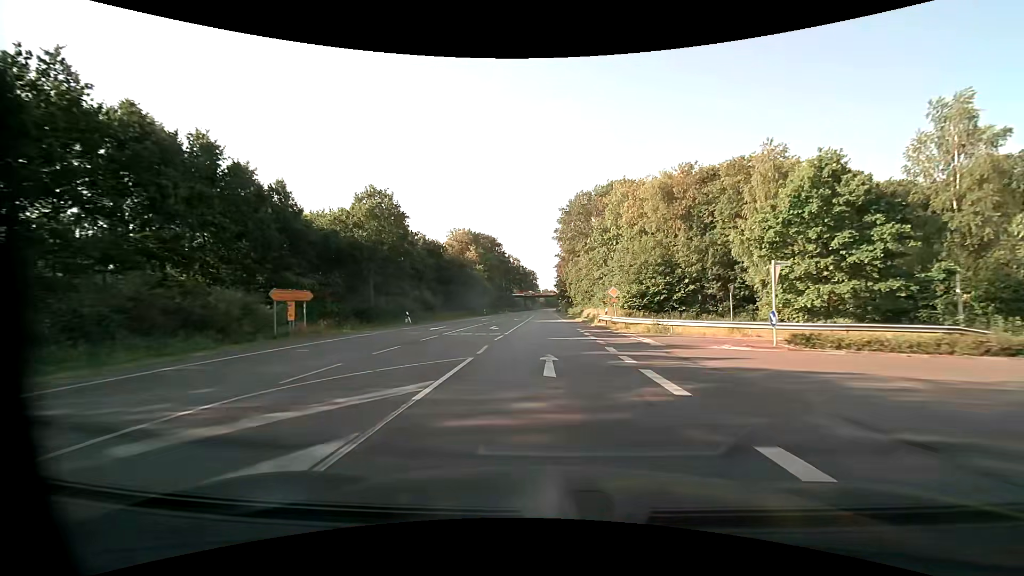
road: primary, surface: asphalt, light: Day
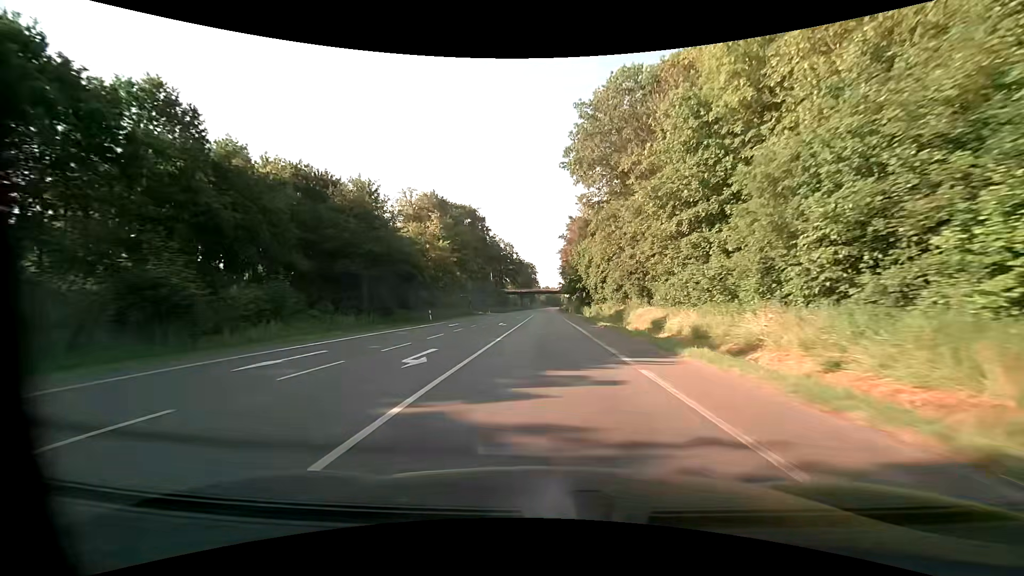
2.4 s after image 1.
(0.0, +45.1) m; 0°
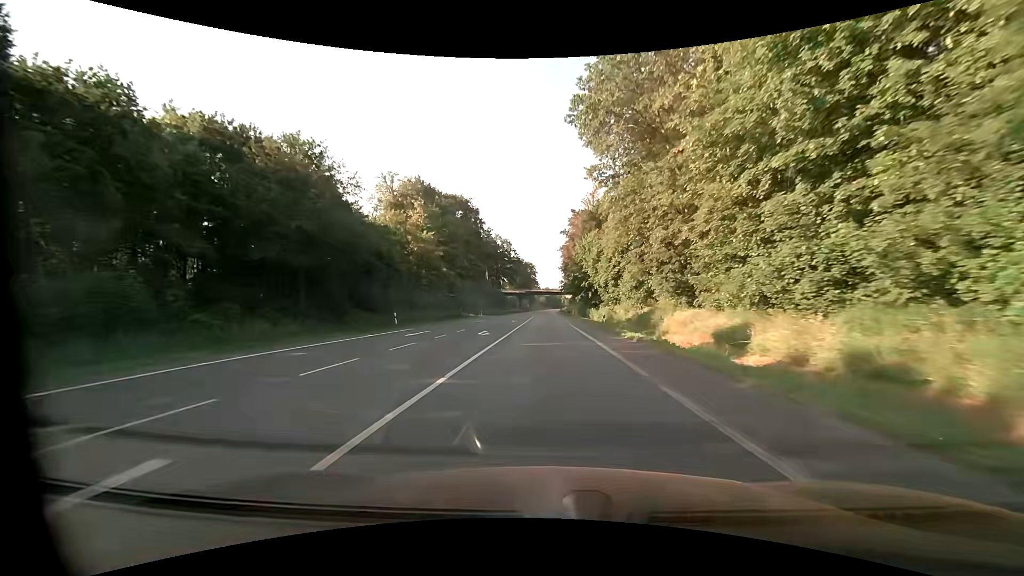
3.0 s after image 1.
(0.0, +11.3) m; 0°
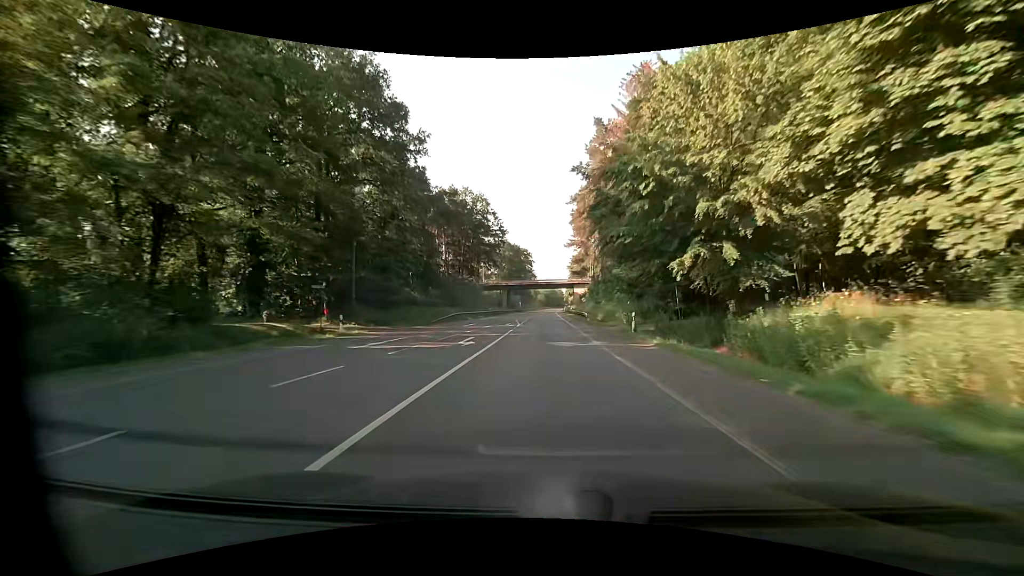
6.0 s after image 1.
(0.0, +56.4) m; 0°
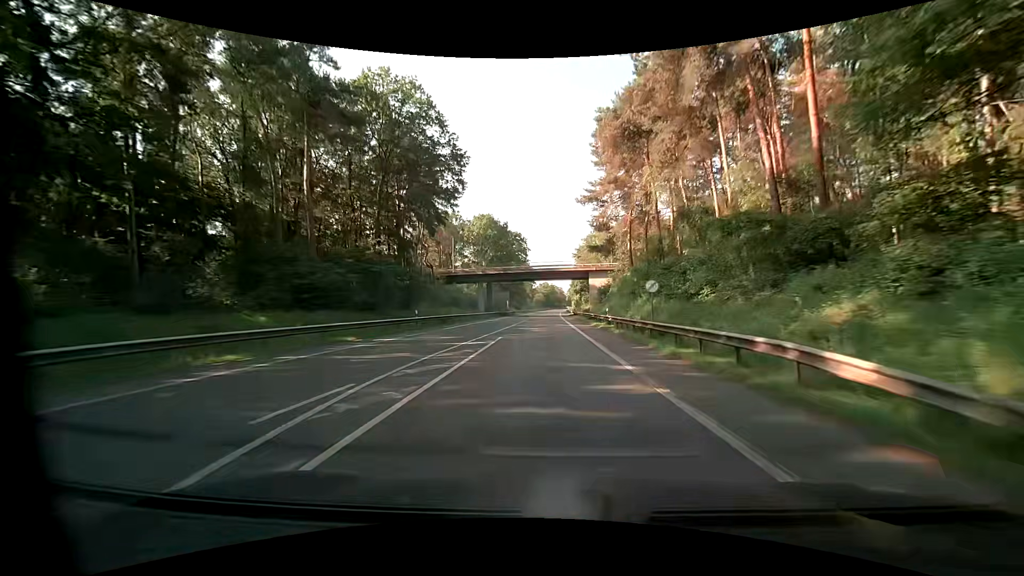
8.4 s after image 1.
(-0.2, +45.0) m; 0°
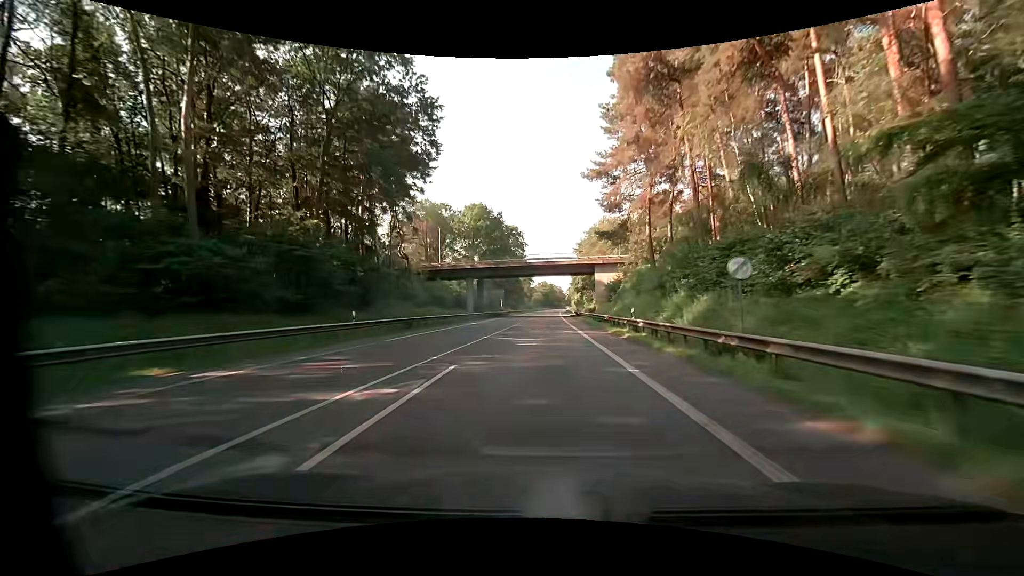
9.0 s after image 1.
(0.0, +11.3) m; 0°
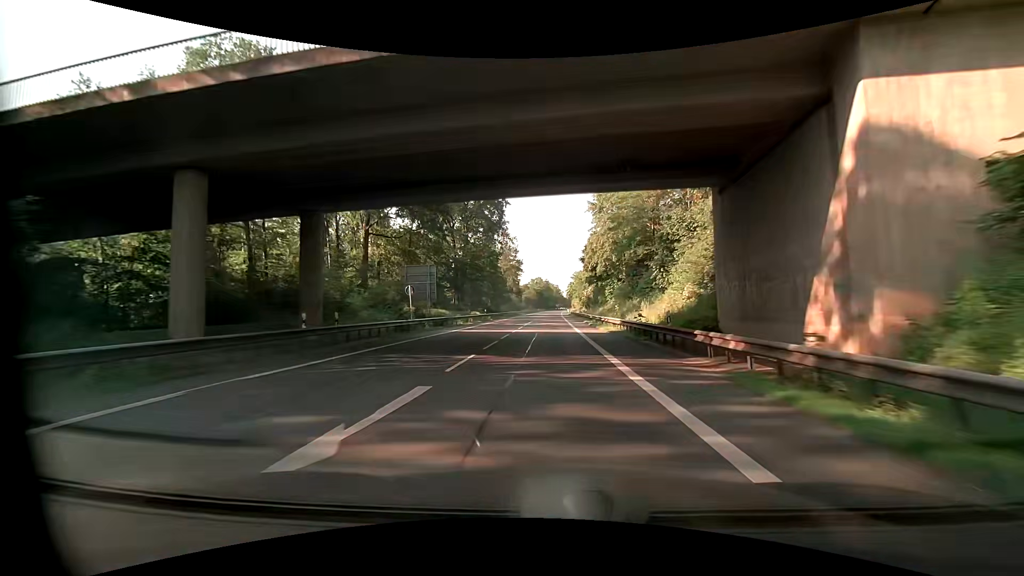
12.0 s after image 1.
(0.0, +57.8) m; 0°
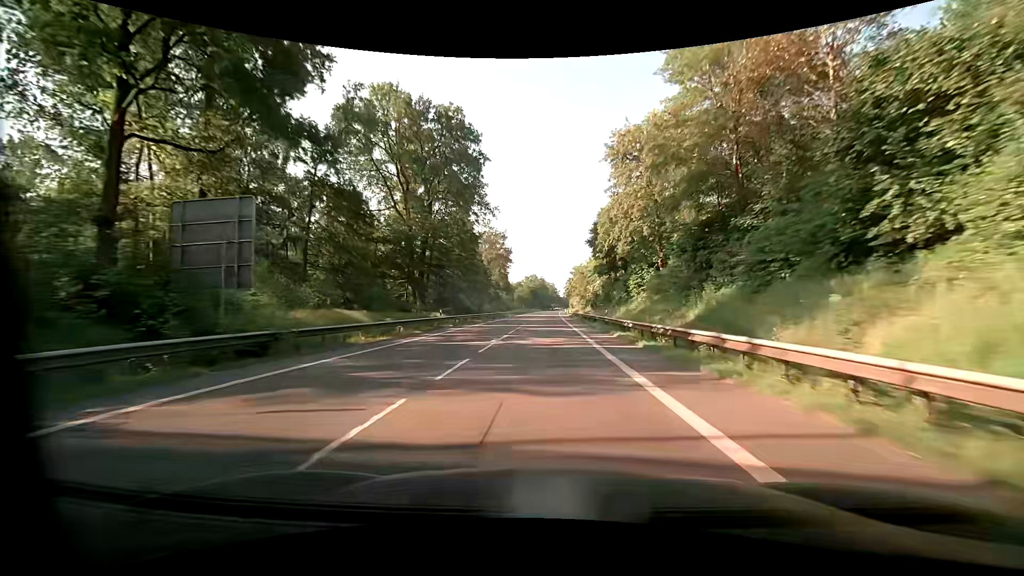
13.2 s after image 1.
(+0.1, +25.3) m; +2°
(0, +10) (0, +20) (-1, +30) (-1, +40) (-1, +50) (-1, +60) (-1, +70) (-2, +80) (-2, +90) (-2, +100) m
